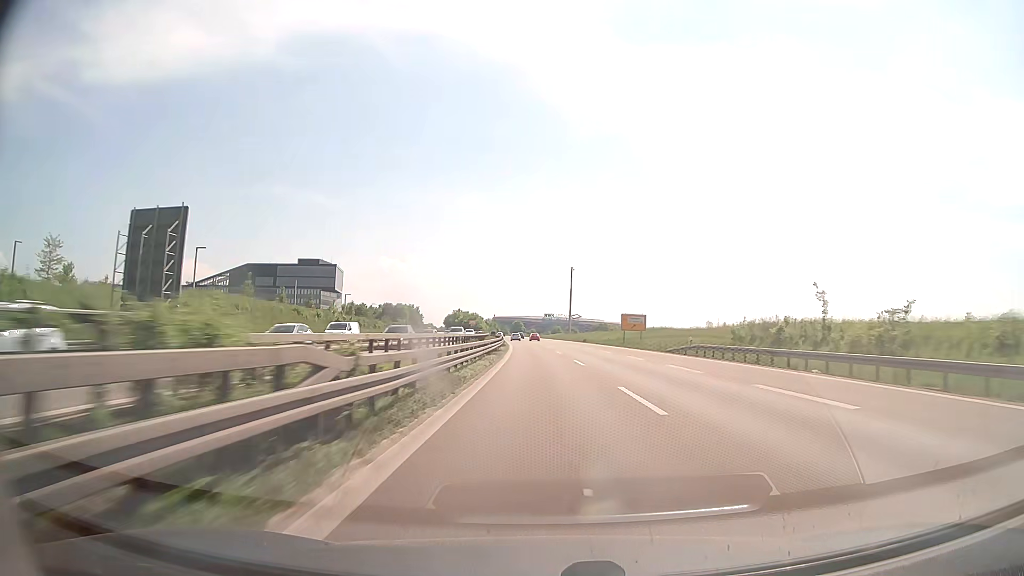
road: trunk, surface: asphalt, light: Day
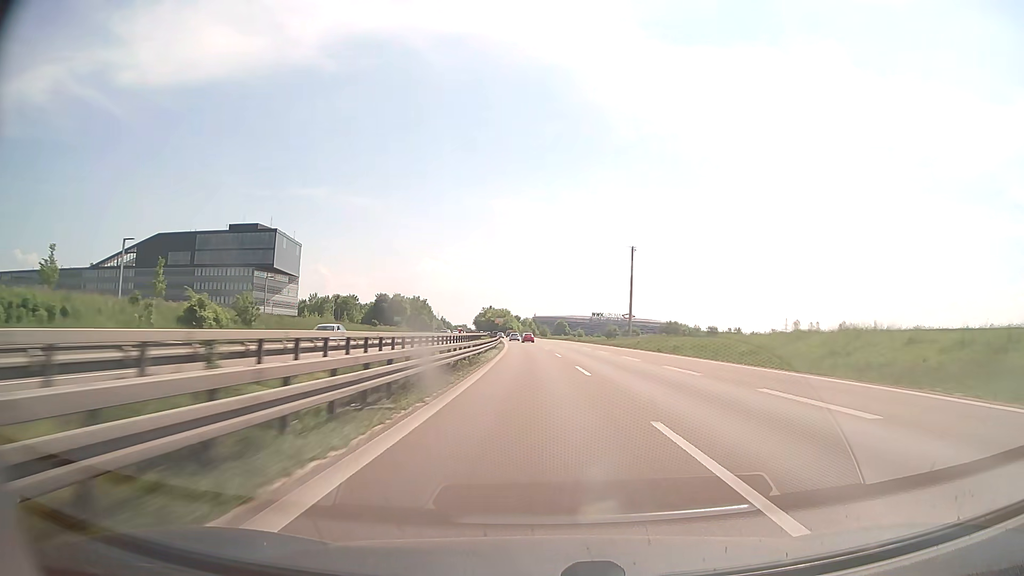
(-3.1, +97.0) m; -4°
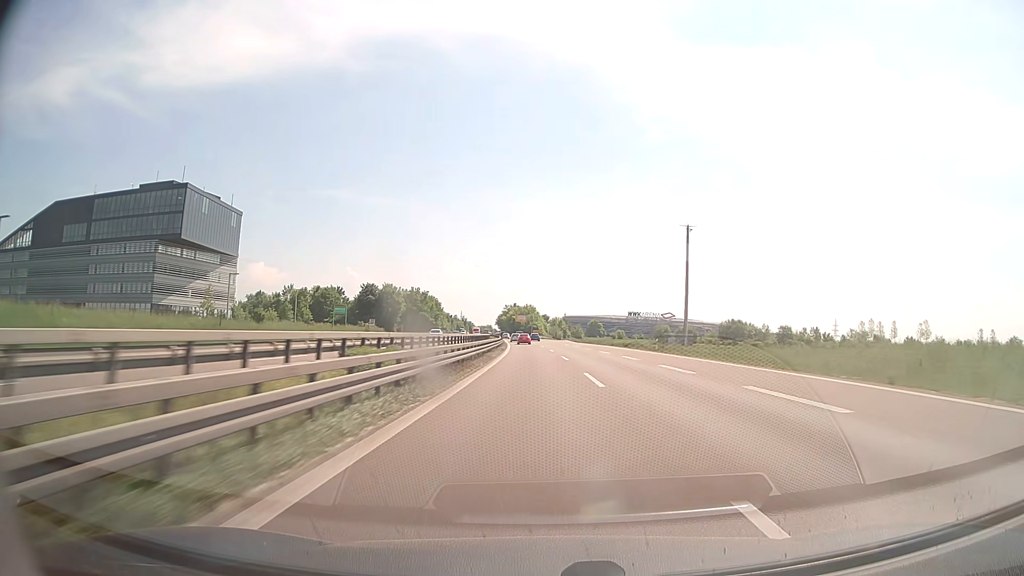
(-1.3, +58.8) m; -2°
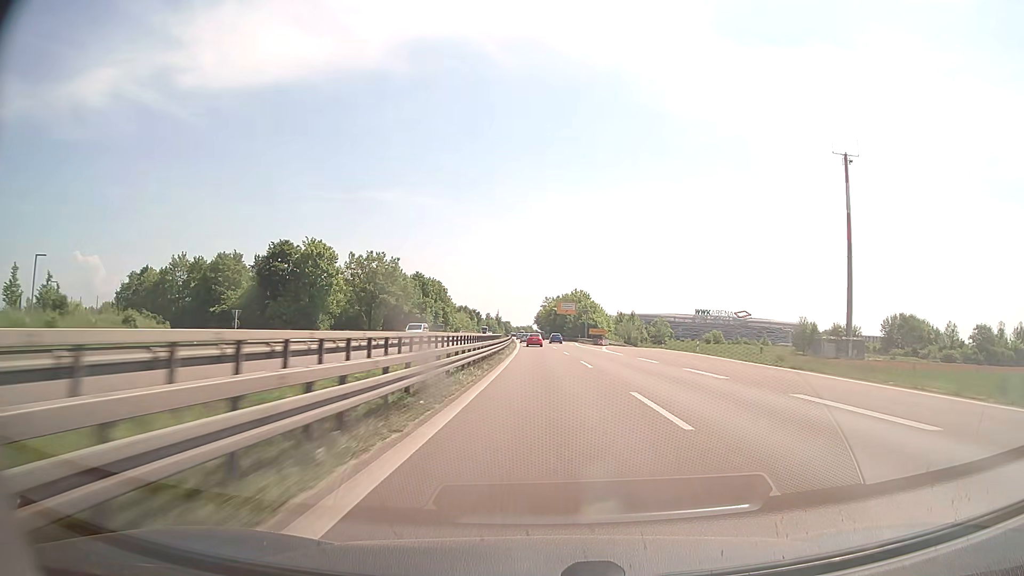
(-3.6, +97.5) m; -4°
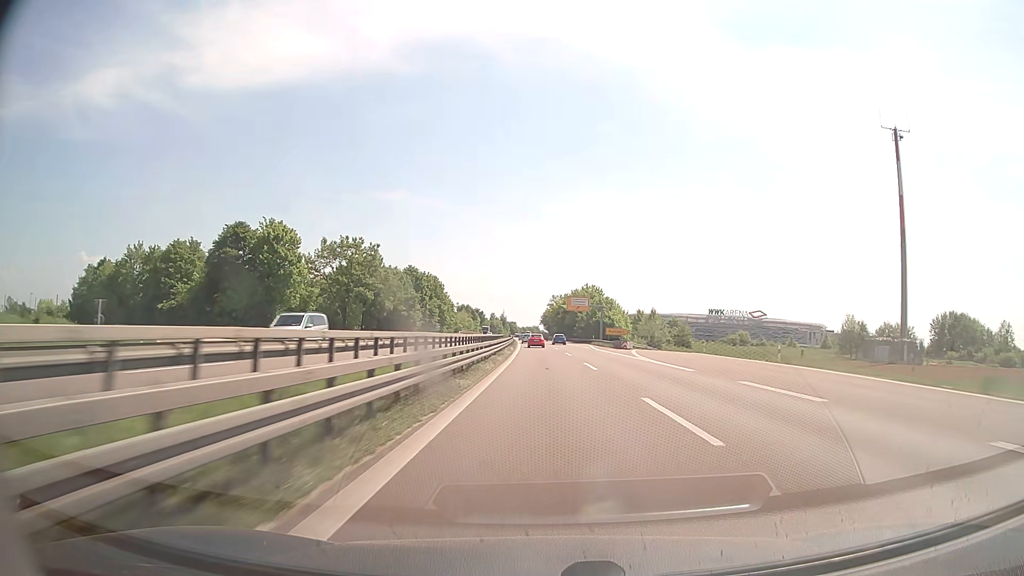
(-0.1, +19.4) m; -1°
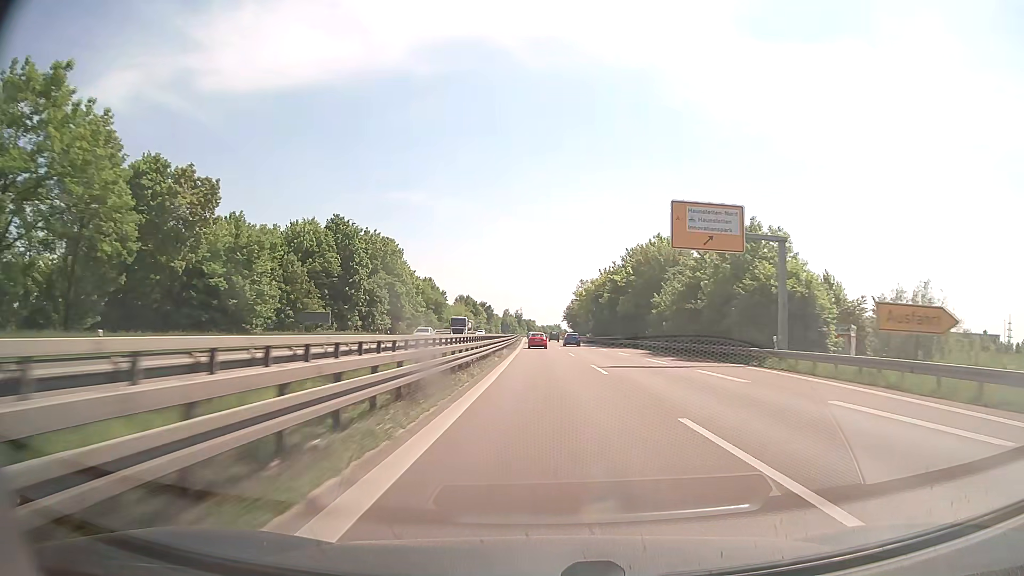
(-1.3, +75.2) m; -2°
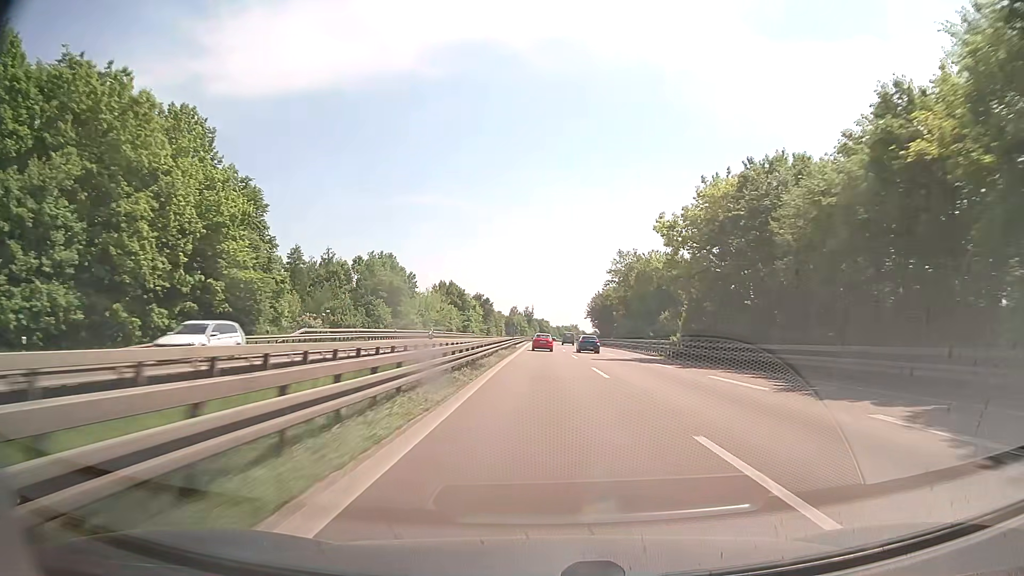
(-0.8, +73.7) m; -1°
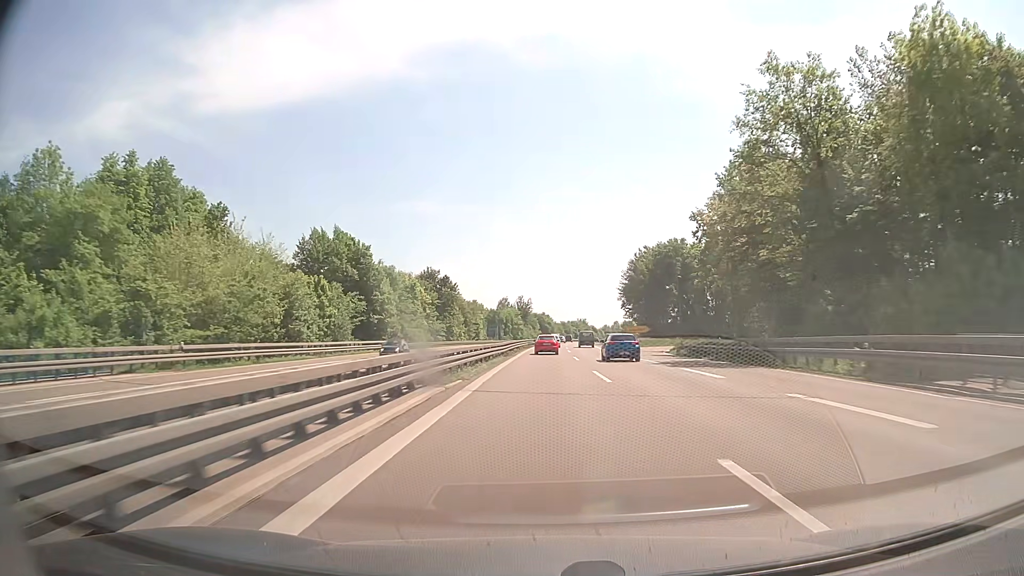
(-0.2, +91.5) m; 0°
(0, +10) (0, +20) (0, +30) (0, +40) (0, +50) (0, +60) (+1, +70) (+1, +80) (+1, +90) (+1, +100) m
